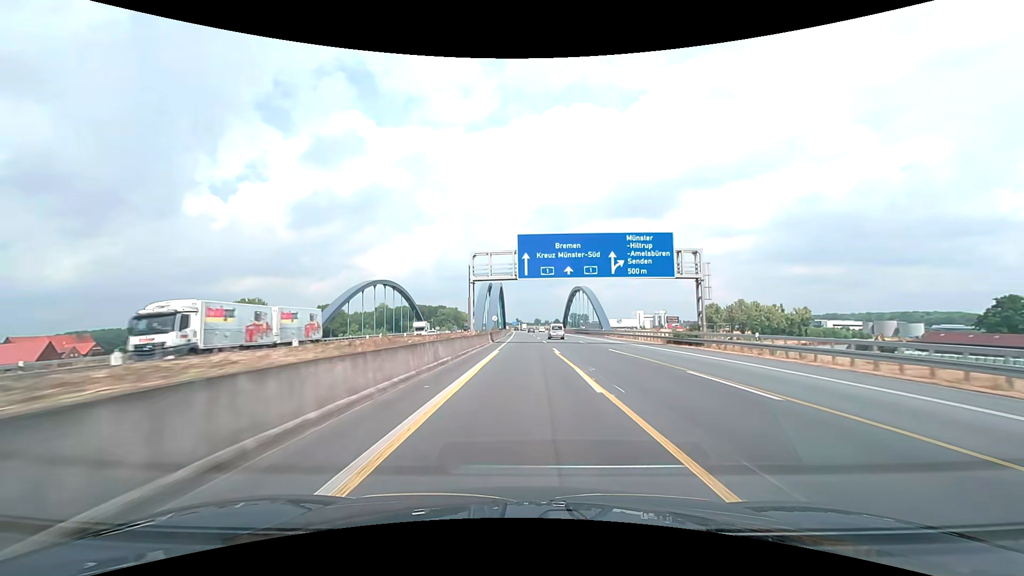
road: motorway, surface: asphalt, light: Day
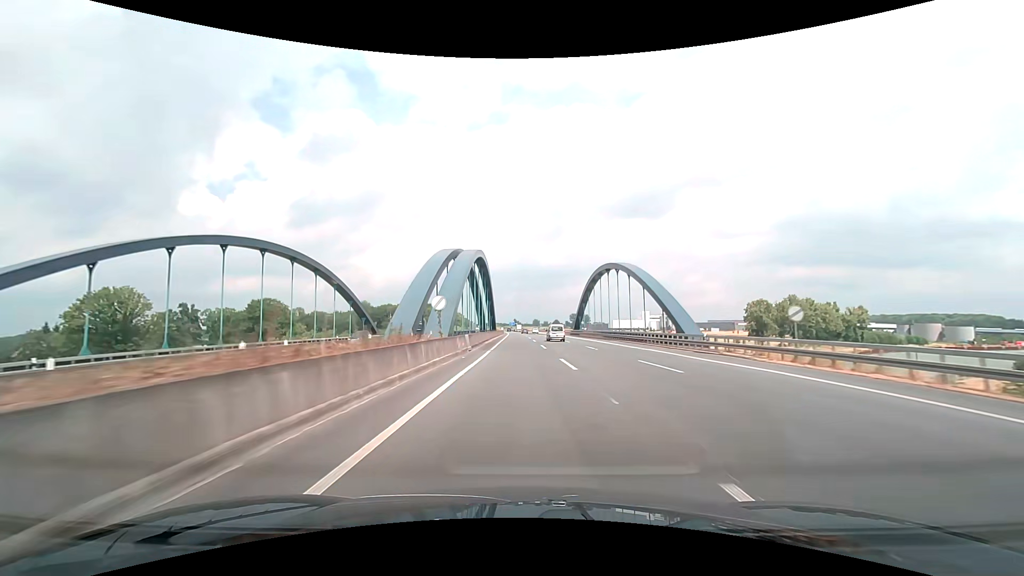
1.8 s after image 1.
(+0.2, +46.6) m; 0°
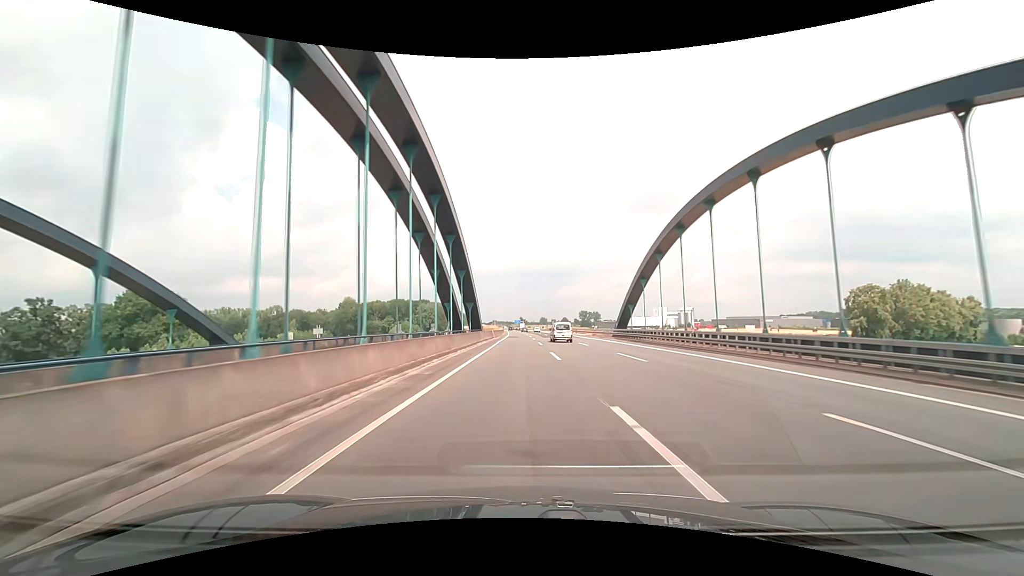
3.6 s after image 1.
(-0.1, +50.7) m; -1°
(0, +10) (0, +20) (0, +30) (0, +40) (0, +50) (0, +60) (-1, +70) (-1, +80) (-1, +90) (-1, +100) m
